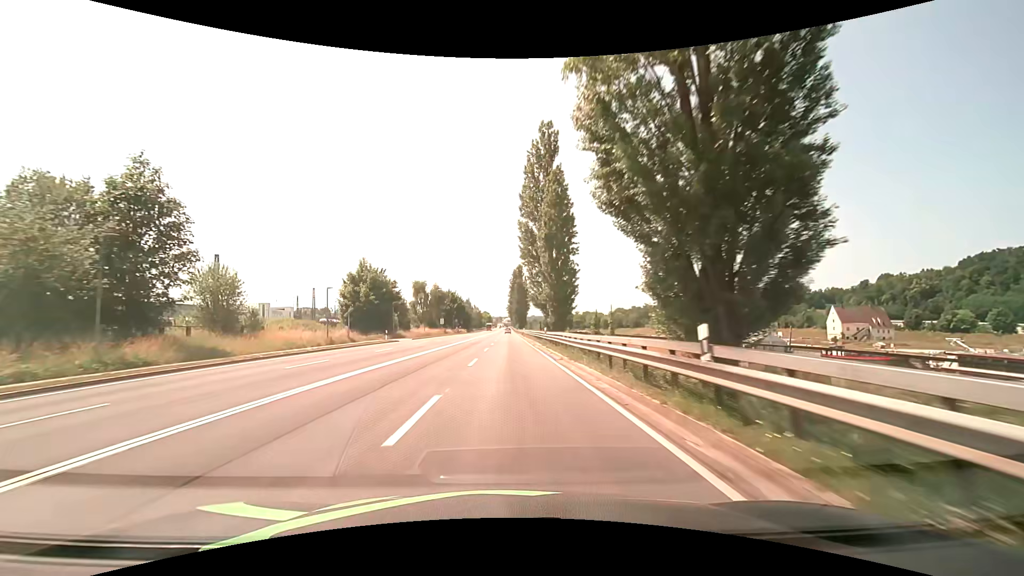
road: primary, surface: asphalt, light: Day
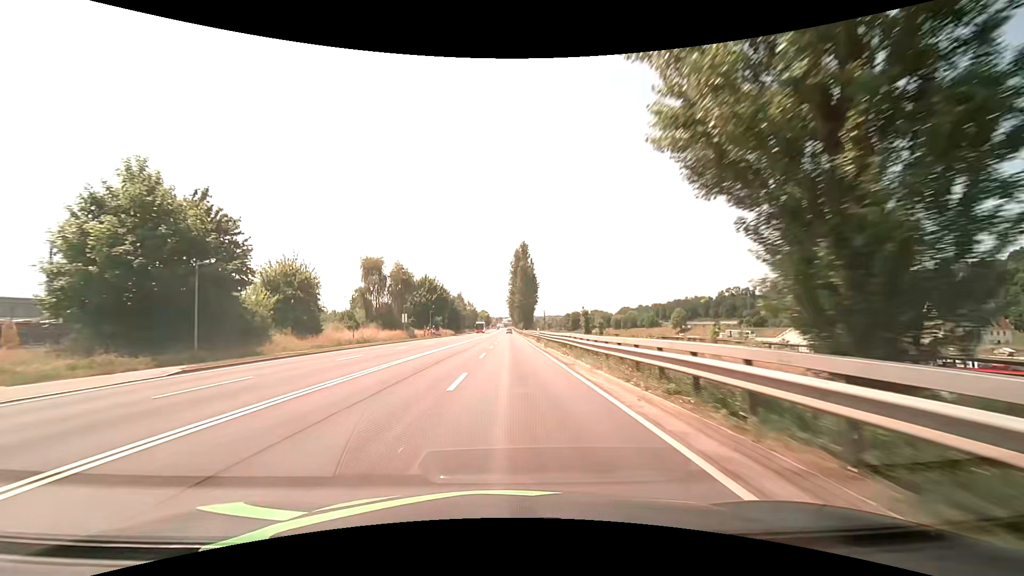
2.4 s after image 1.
(0.0, +43.0) m; 0°
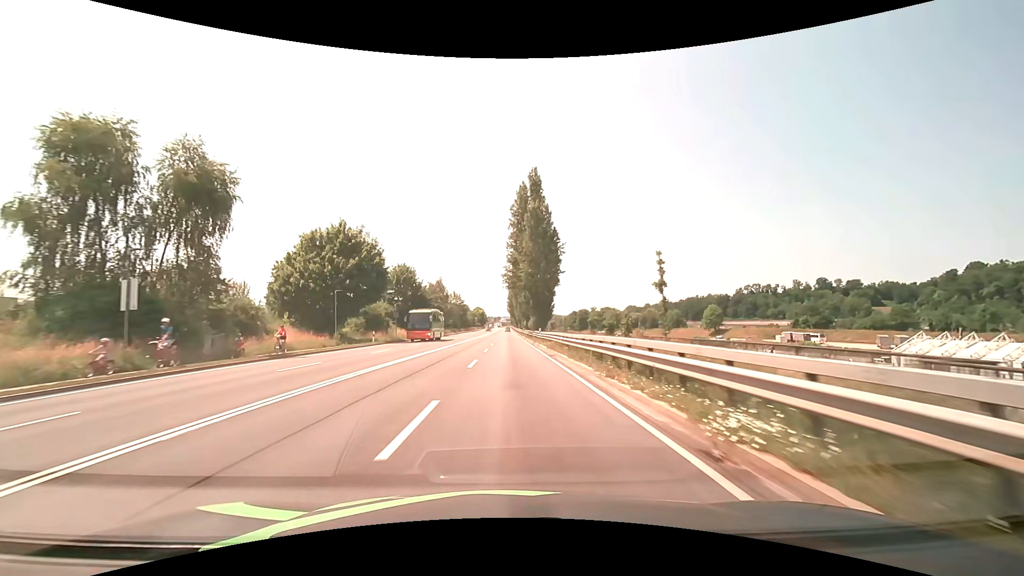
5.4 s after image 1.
(0.0, +53.7) m; 0°
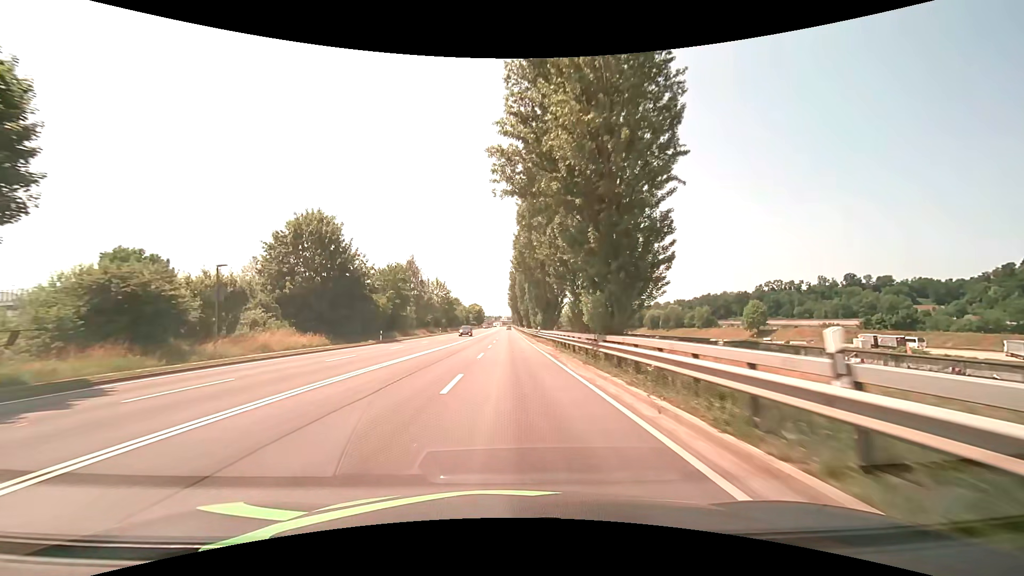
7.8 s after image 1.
(0.0, +42.9) m; 0°
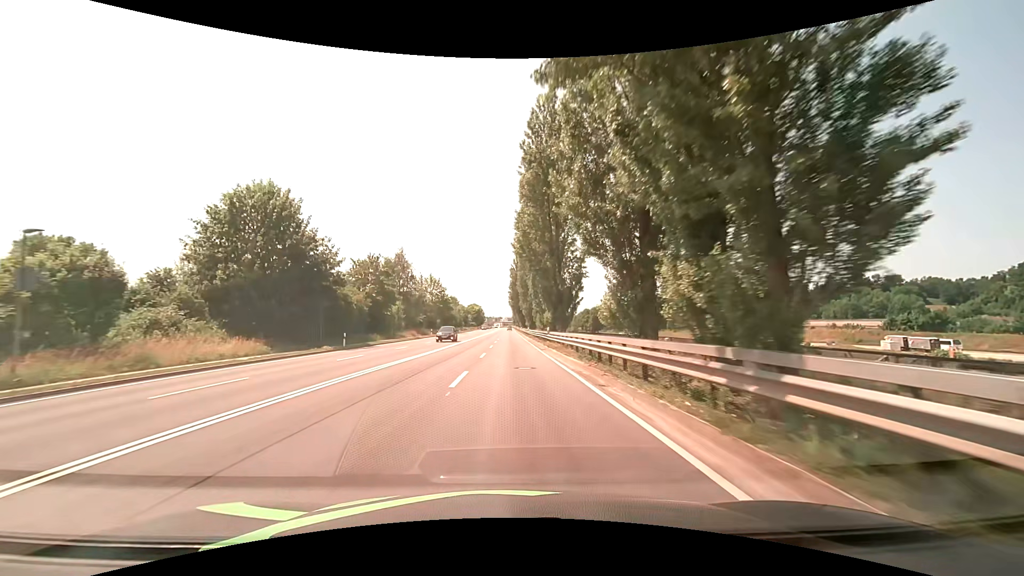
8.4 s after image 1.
(0.0, +10.7) m; 0°
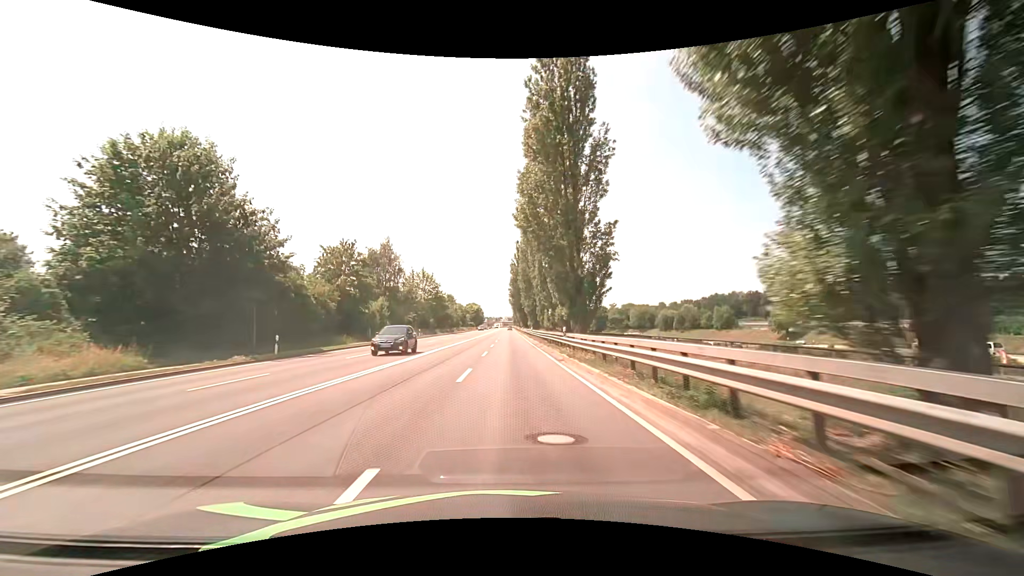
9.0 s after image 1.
(0.0, +10.7) m; -1°
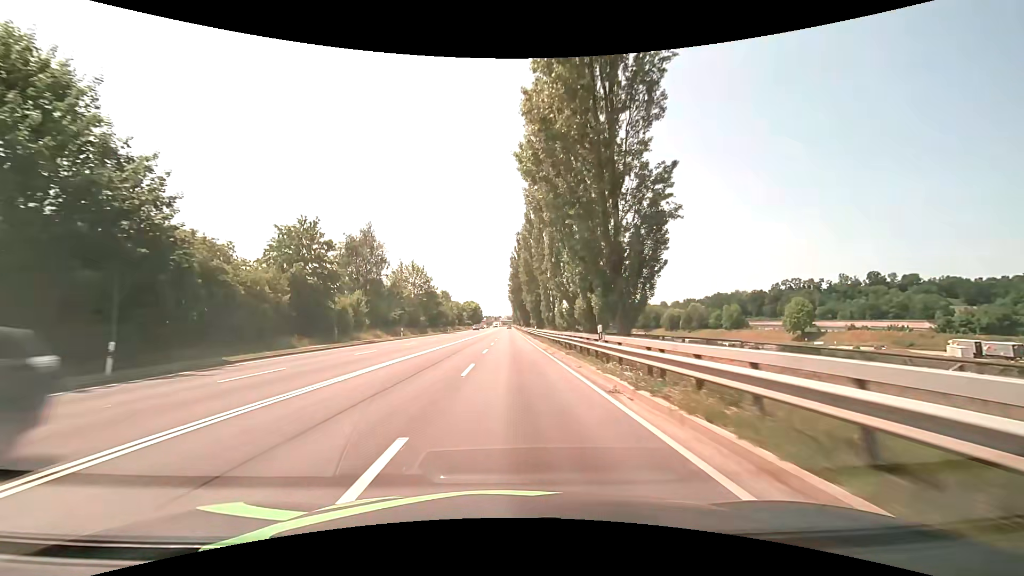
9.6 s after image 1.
(+0.1, +10.7) m; 0°
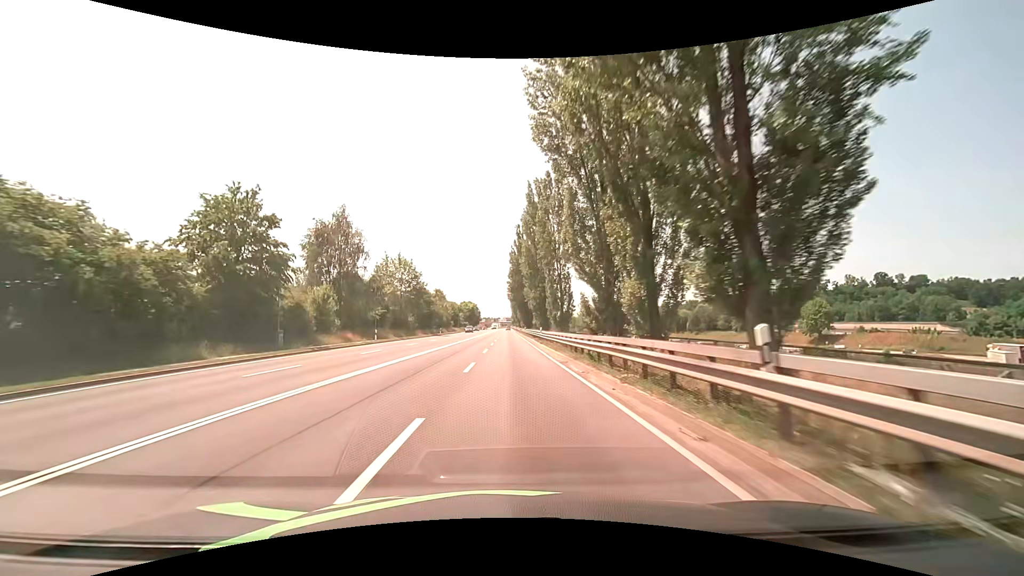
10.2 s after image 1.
(0.0, +10.7) m; 0°
